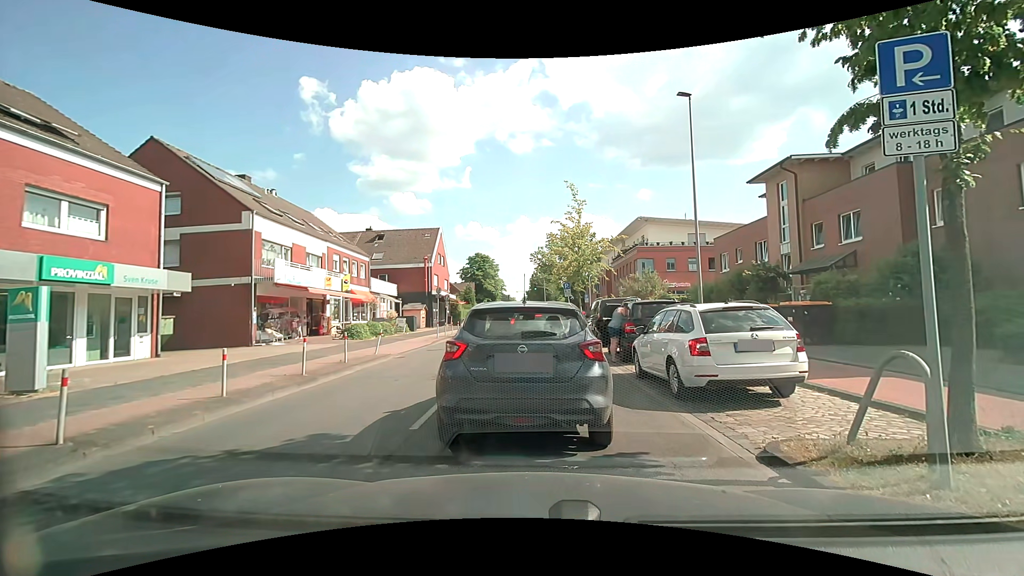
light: Day
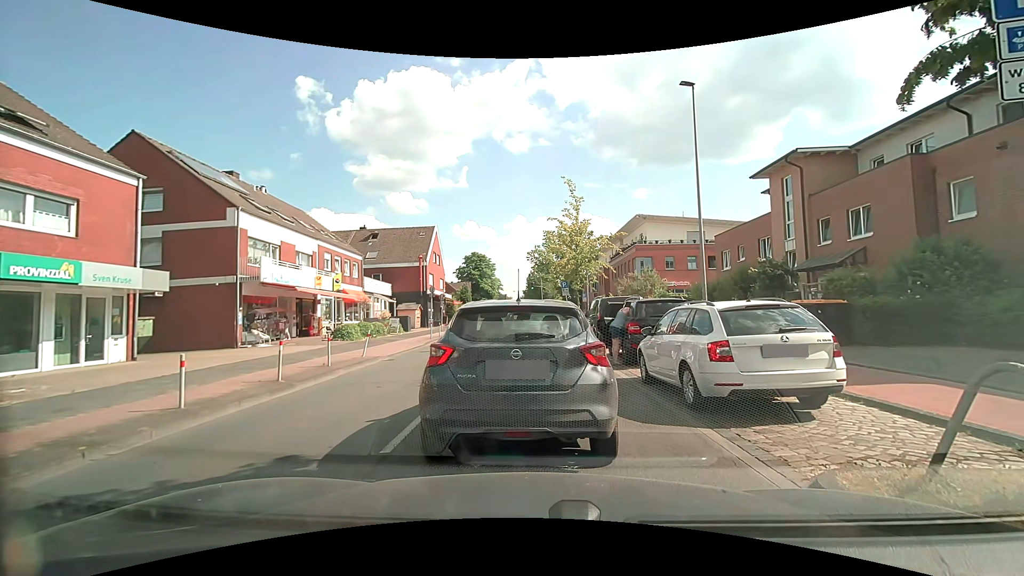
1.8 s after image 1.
(0.0, +0.9) m; 0°
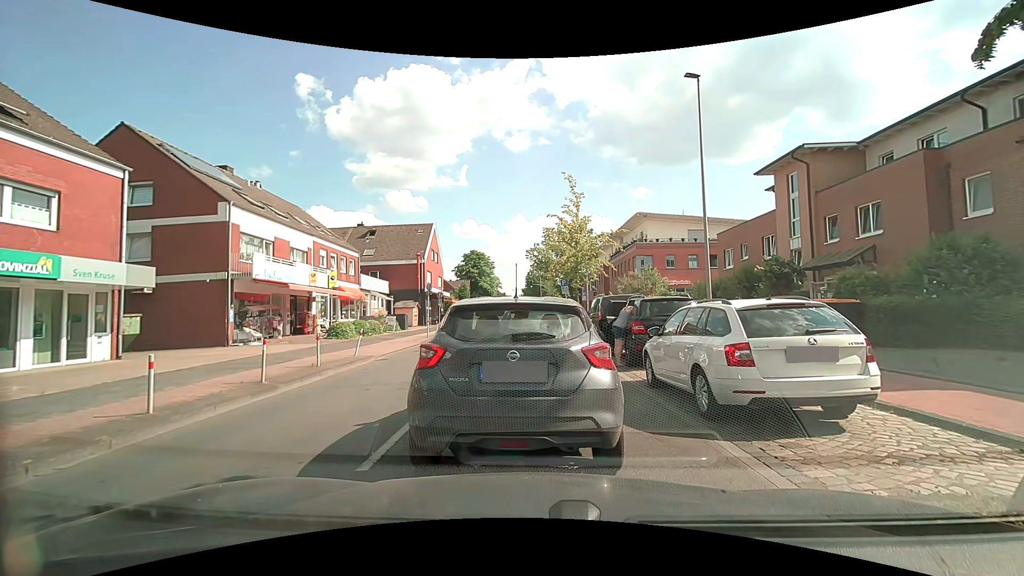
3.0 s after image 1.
(0.0, +0.6) m; 0°
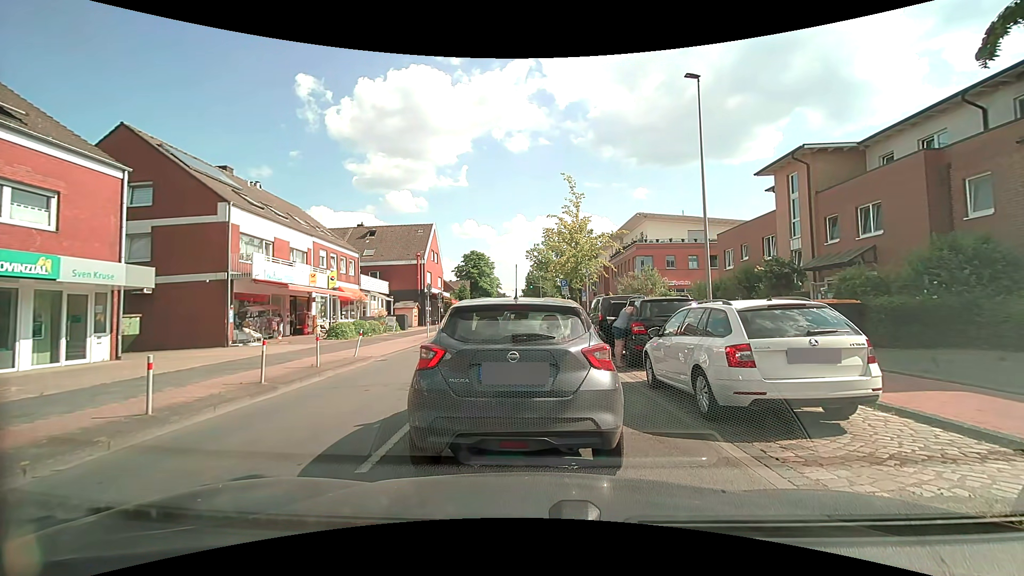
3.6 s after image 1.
(0.0, +0.1) m; 0°
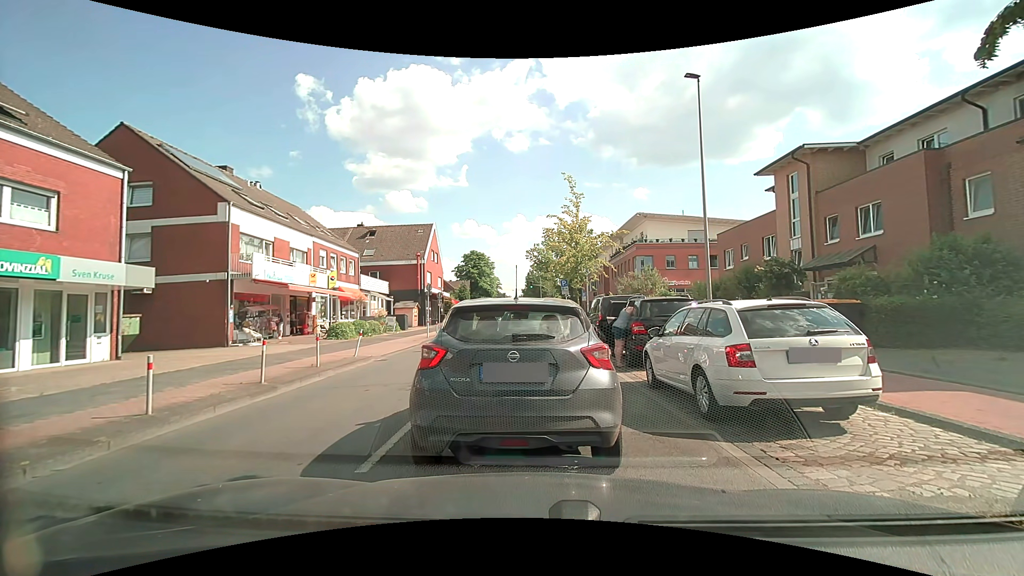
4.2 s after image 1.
(0.0, 0.0) m; 0°
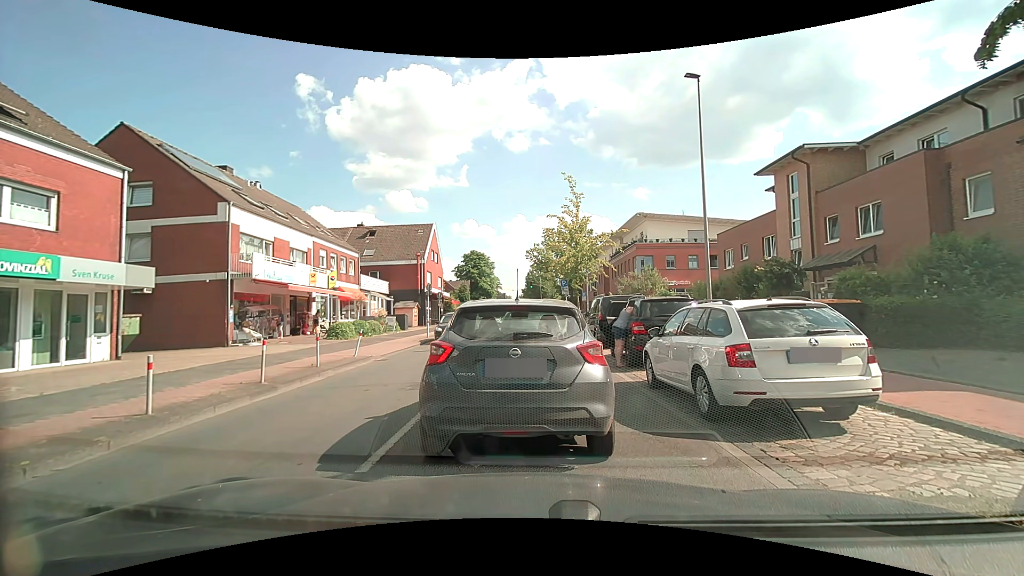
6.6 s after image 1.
(0.0, 0.0) m; 0°
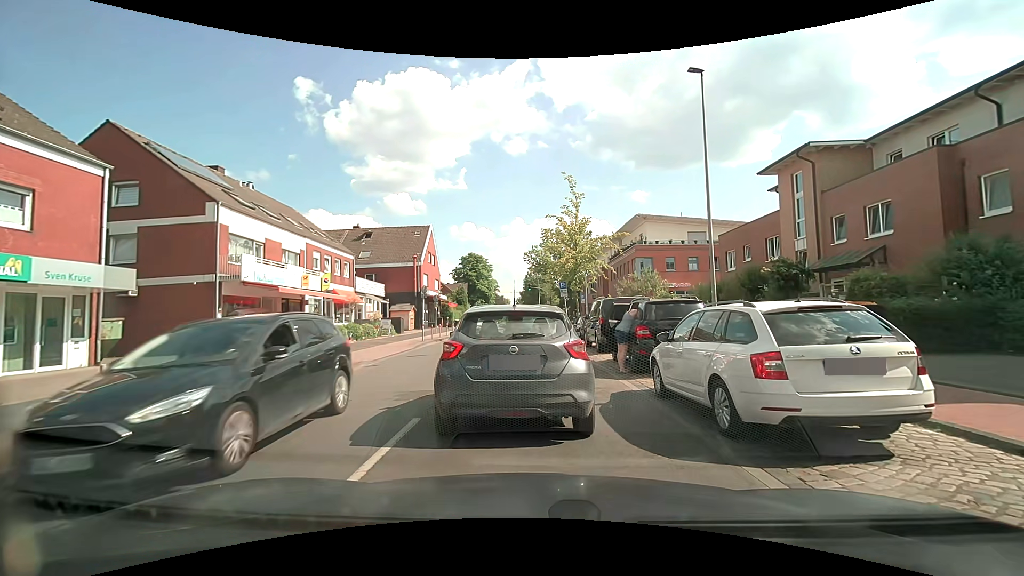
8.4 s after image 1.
(0.0, +0.8) m; 0°
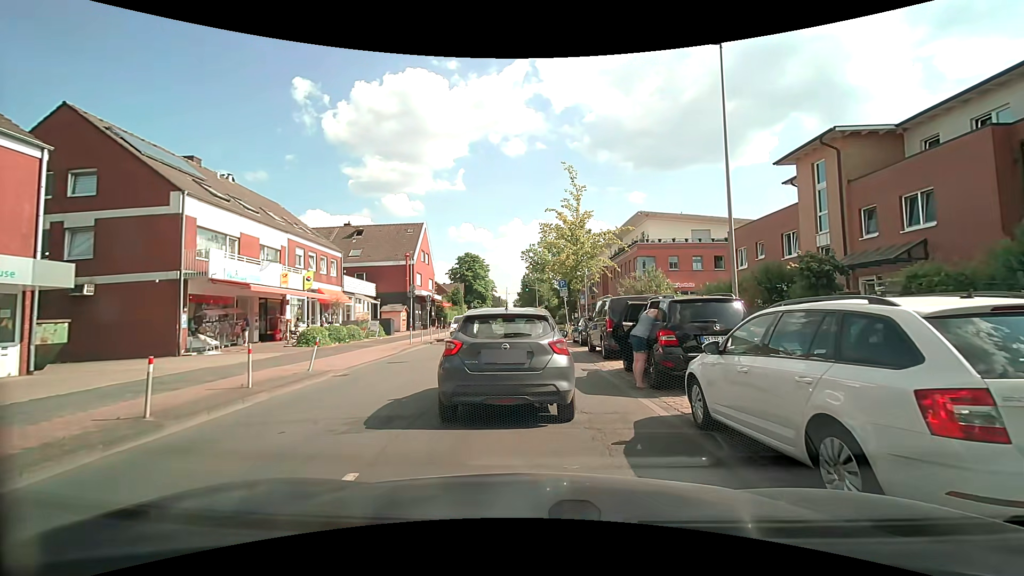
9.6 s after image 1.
(0.0, +2.3) m; -2°
(0, +10) (0, +20) (0, +30) (0, +40) (0, +50) (0, +60) (0, +70) (0, +80) (0, +90) (0, +100) m
